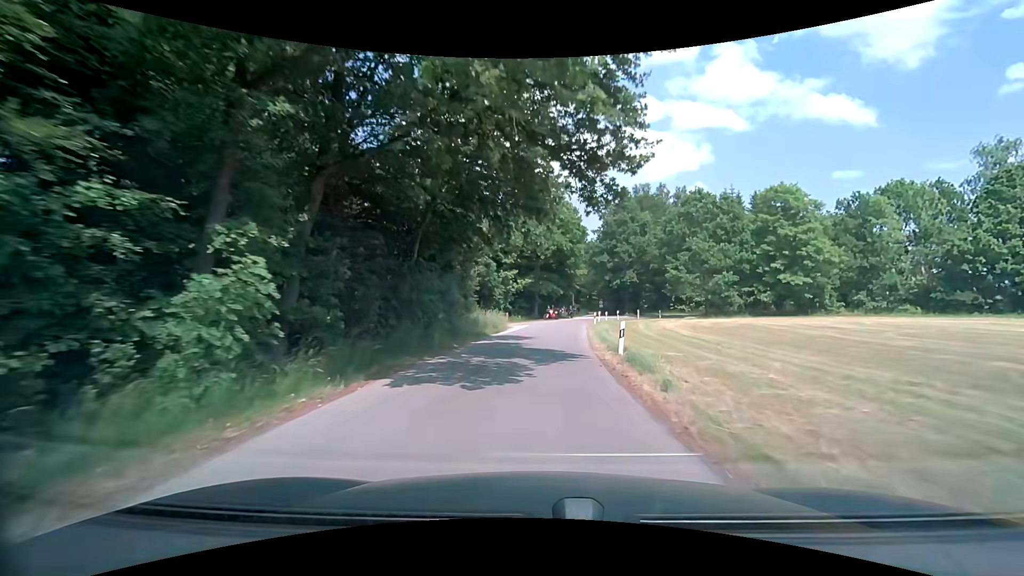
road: unclassified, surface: asphalt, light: Day
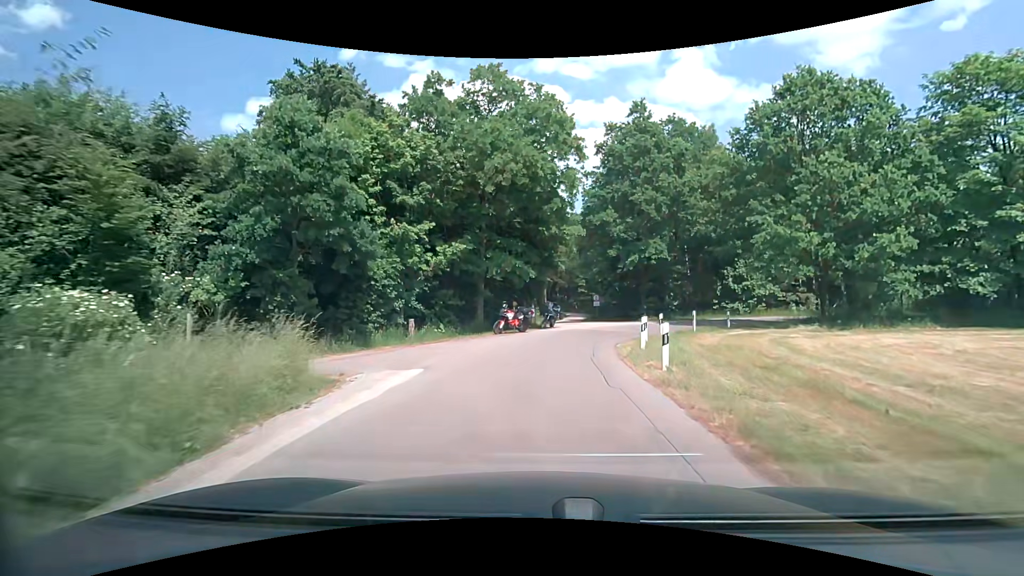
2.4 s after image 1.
(+0.8, +28.5) m; +4°
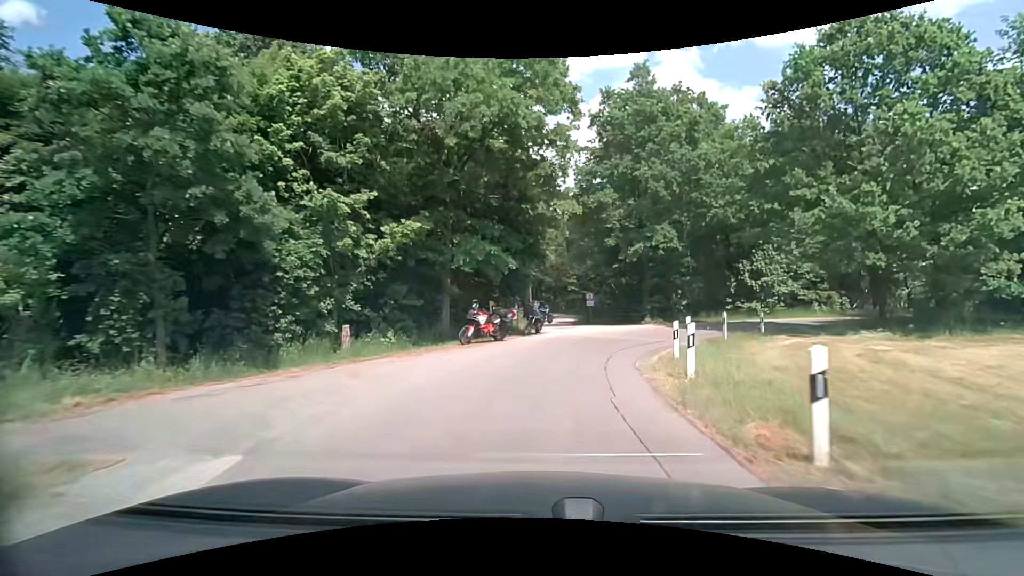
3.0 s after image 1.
(+0.1, +6.2) m; +2°
(0, +10) (+3, +20) (+10, +27) (+18, +32) (+28, +35) (+38, +37) (+48, +39) (+57, +40) (+67, +42) (+77, +43) m
